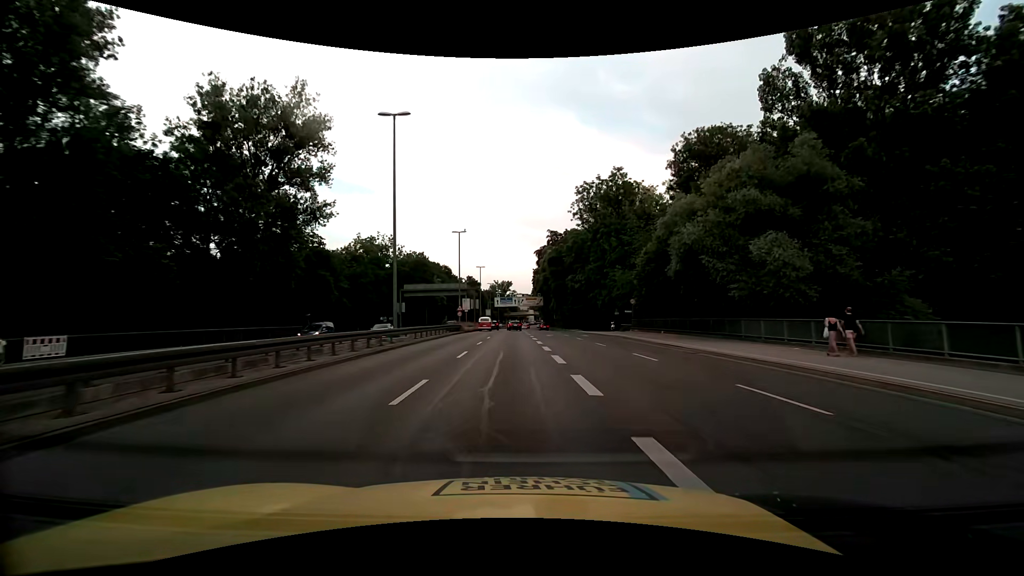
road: trunk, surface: asphalt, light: Day
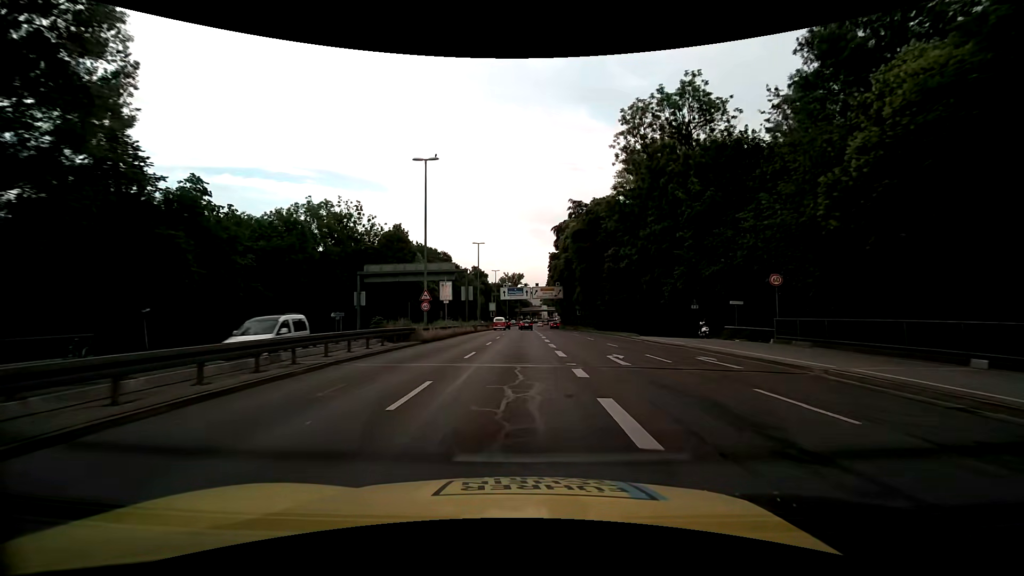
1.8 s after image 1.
(-0.4, +27.6) m; -1°
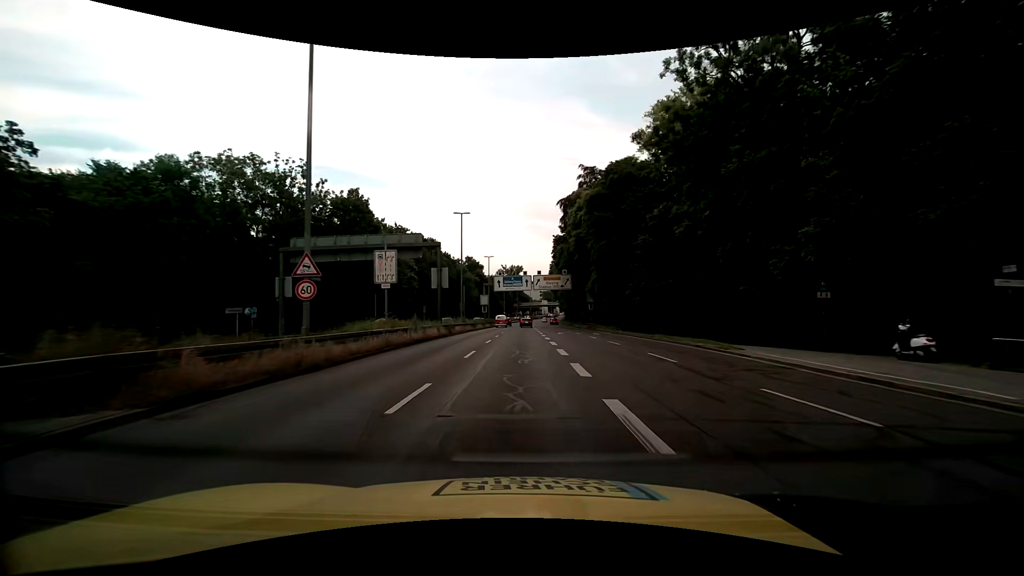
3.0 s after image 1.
(0.0, +18.4) m; 0°
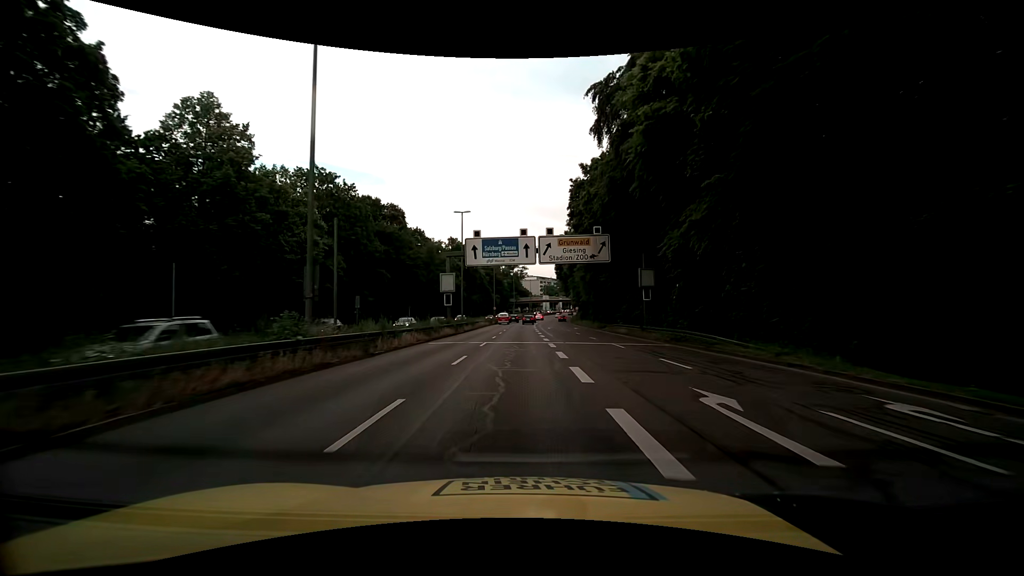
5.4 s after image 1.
(-0.1, +36.9) m; 0°
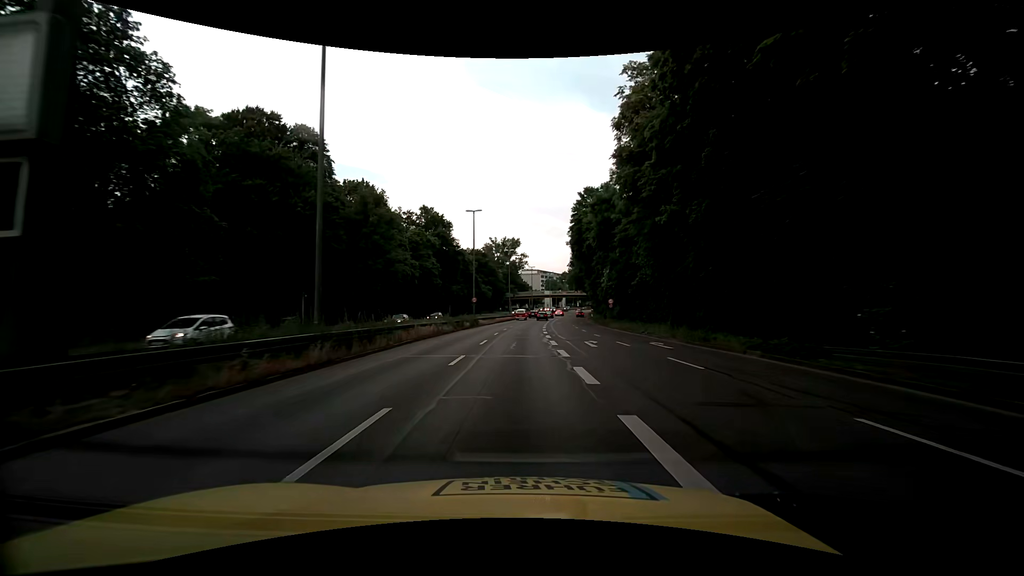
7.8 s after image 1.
(-0.1, +37.0) m; 0°
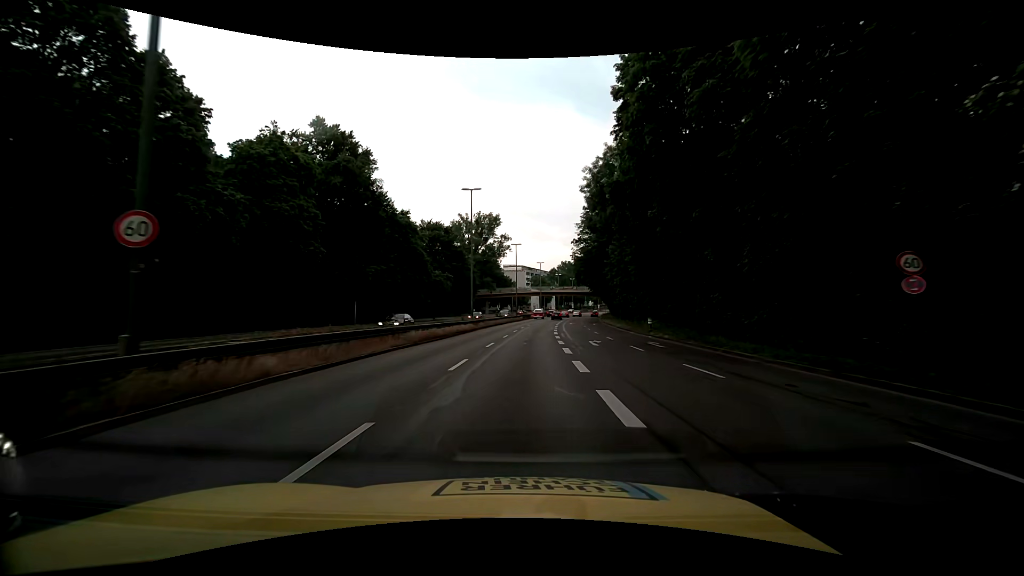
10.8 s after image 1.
(+0.6, +45.8) m; +2°
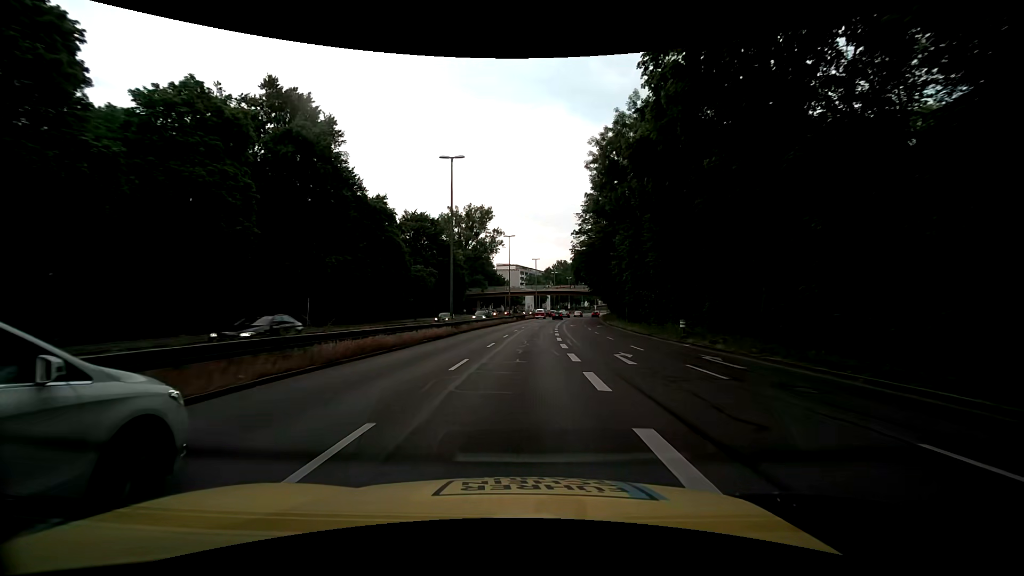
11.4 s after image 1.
(+0.1, +9.2) m; 0°
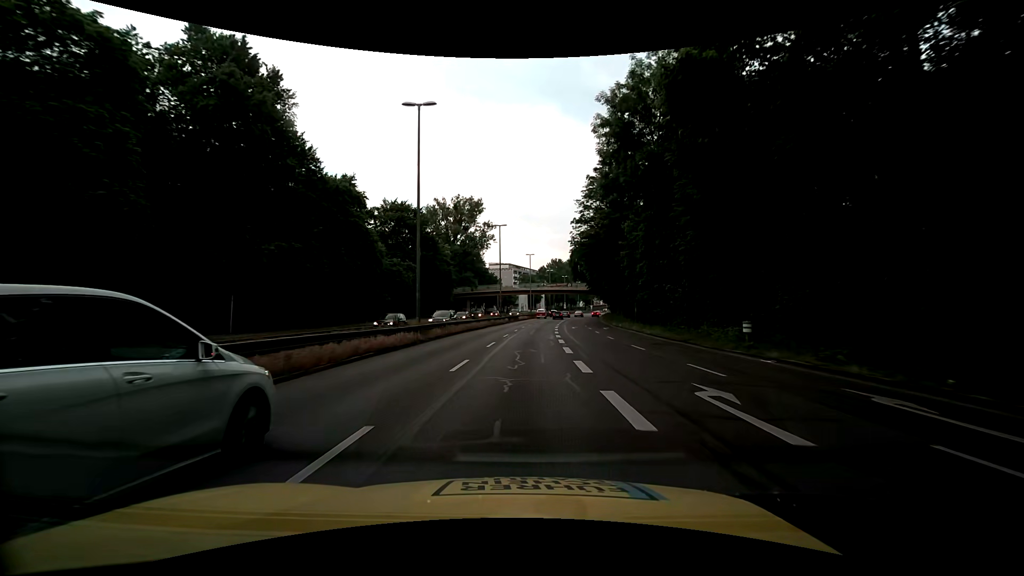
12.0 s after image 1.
(+0.1, +9.2) m; +1°
(0, +10) (0, +20) (0, +30) (+1, +40) (+1, +50) (+2, +60) (+3, +70) (+4, +80) (+5, +90) (+6, +100) m
